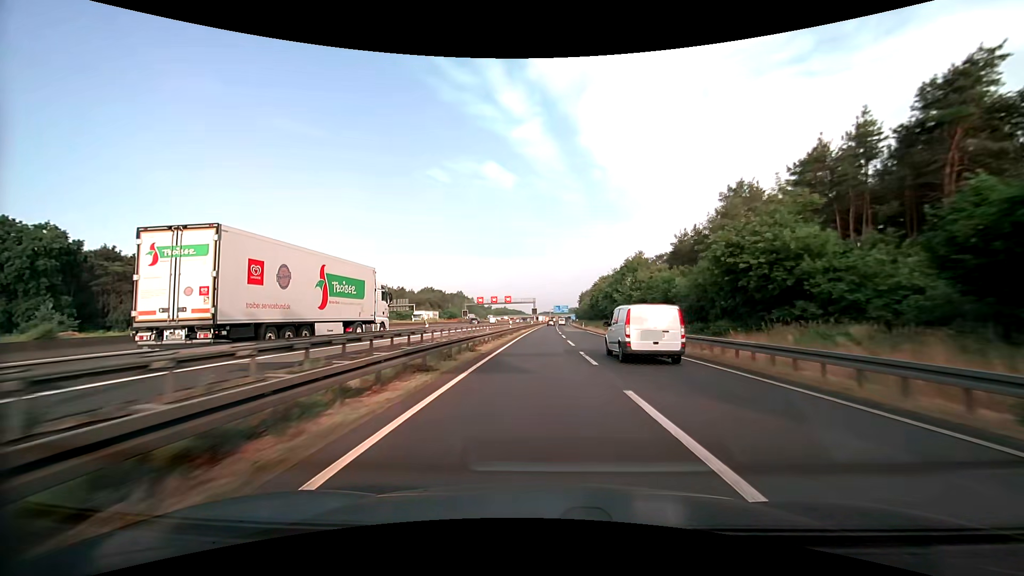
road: motorway_link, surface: asphalt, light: Day
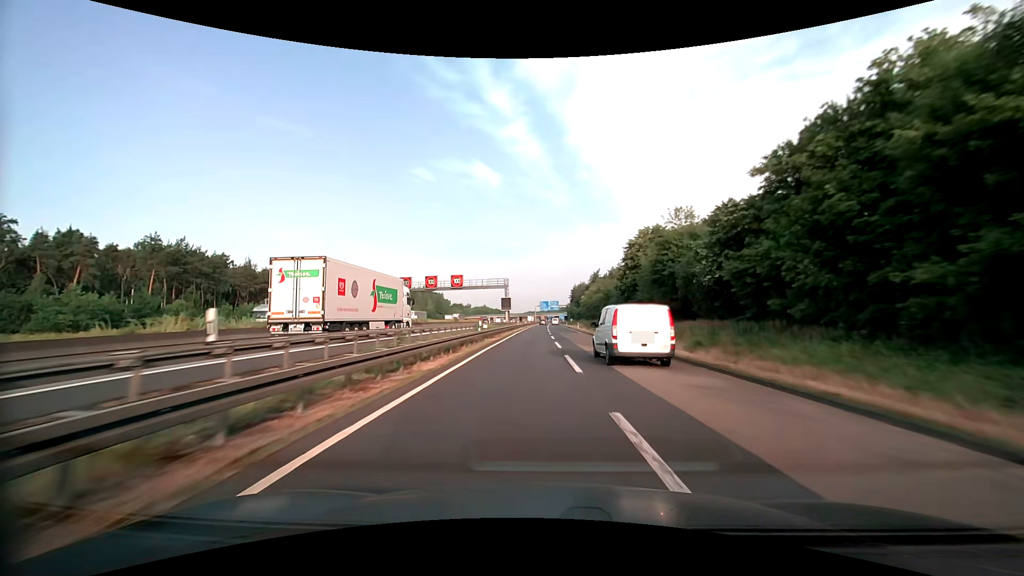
(+0.8, +62.2) m; +2°
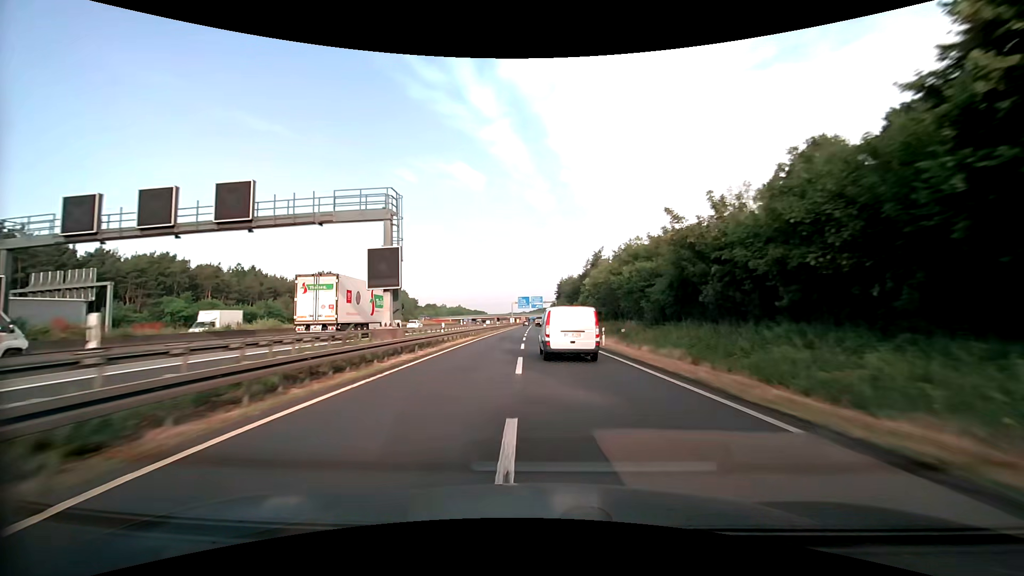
(+0.9, +48.9) m; +2°
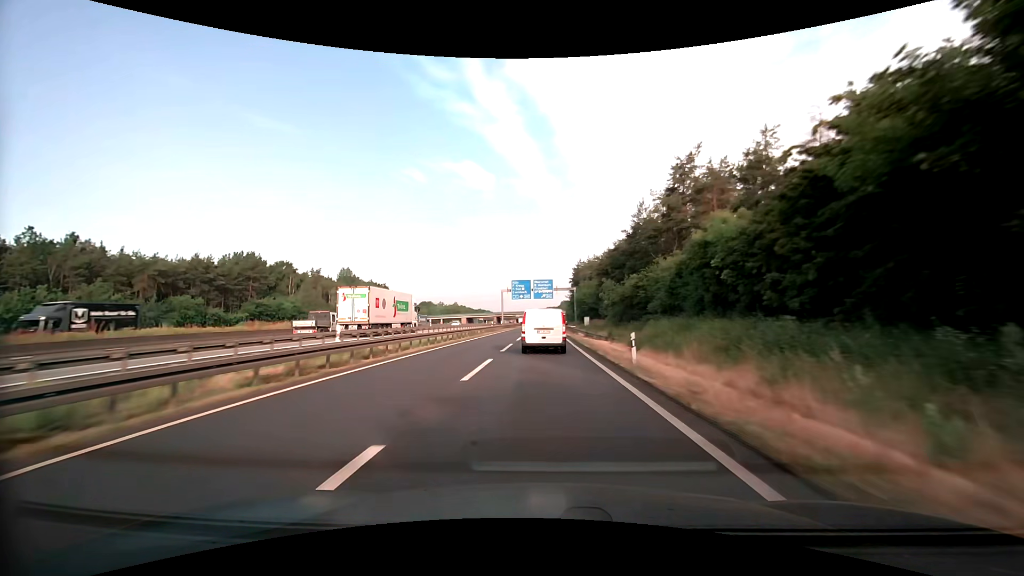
(-0.4, +61.7) m; -1°
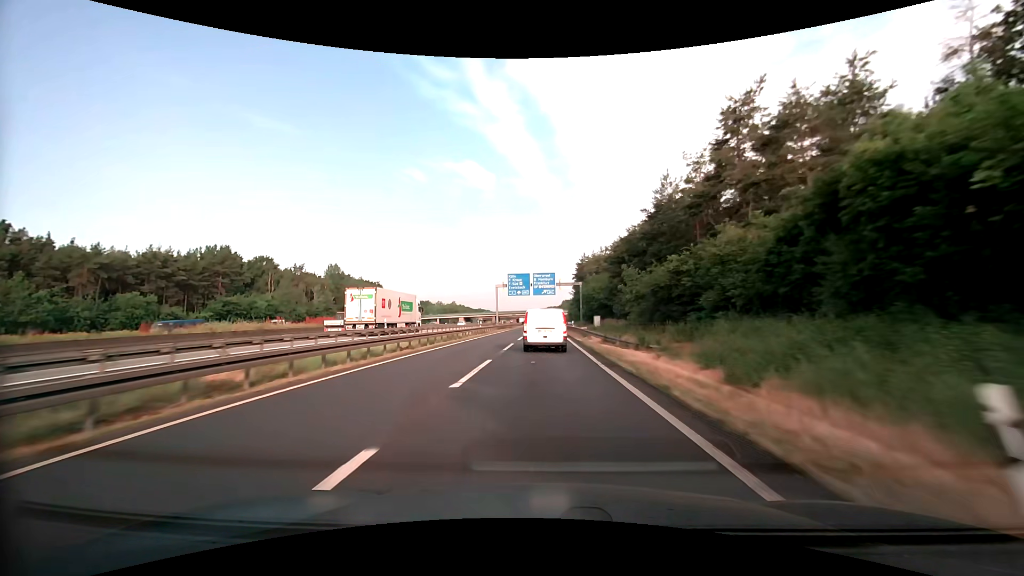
(0.0, +12.5) m; 0°
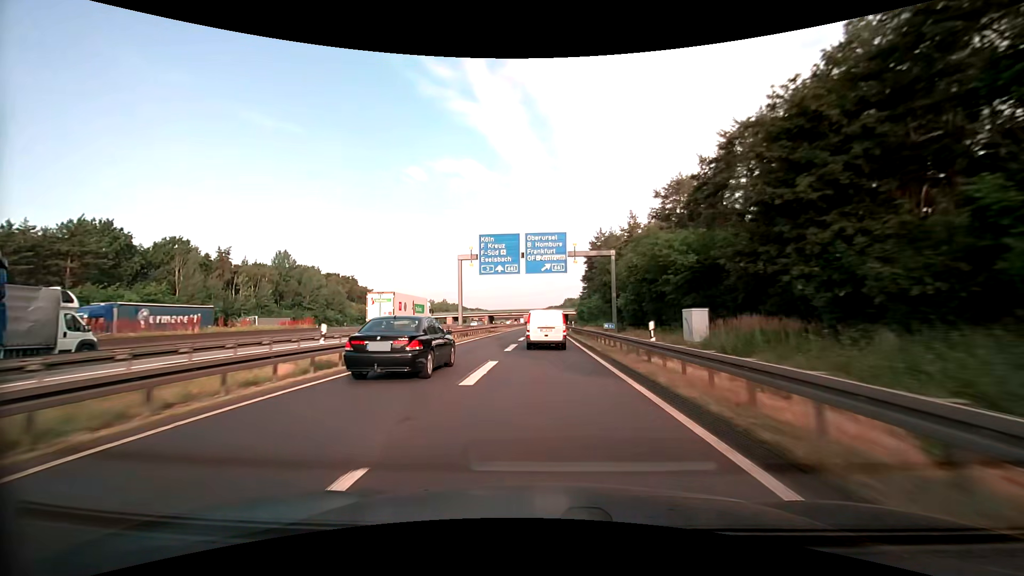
(-0.1, +37.1) m; 0°
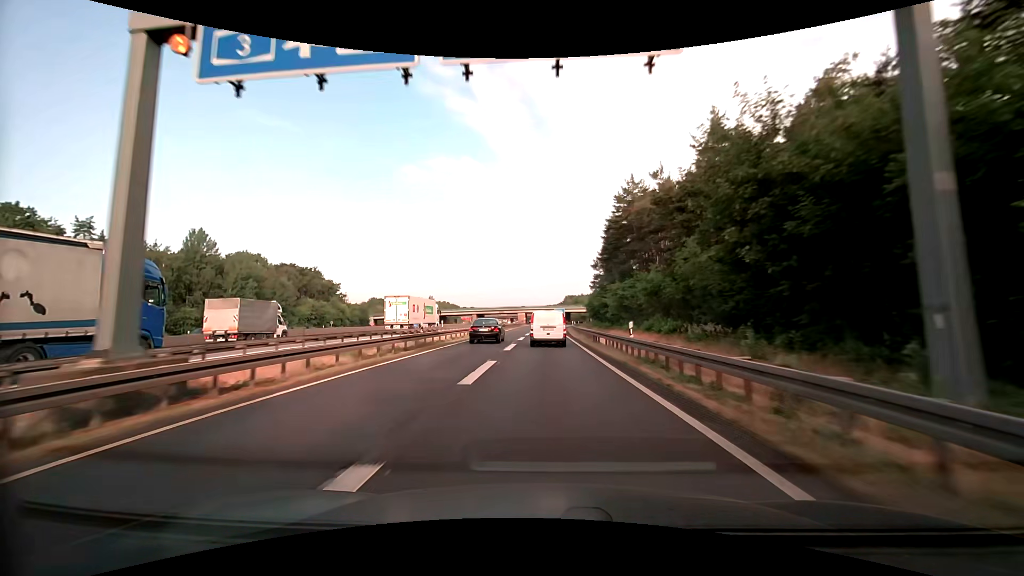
(+0.1, +36.4) m; +1°
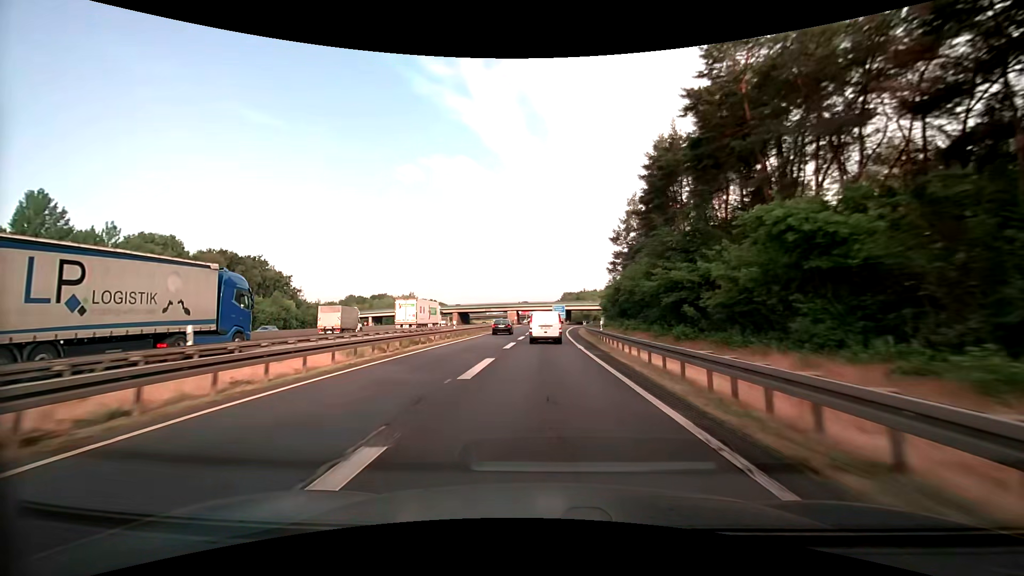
(-0.1, +35.7) m; +1°
(0, +10) (0, +20) (0, +30) (0, +40) (0, +50) (0, +60) (0, +70) (+1, +80) (+1, +90) (+2, +100) m
